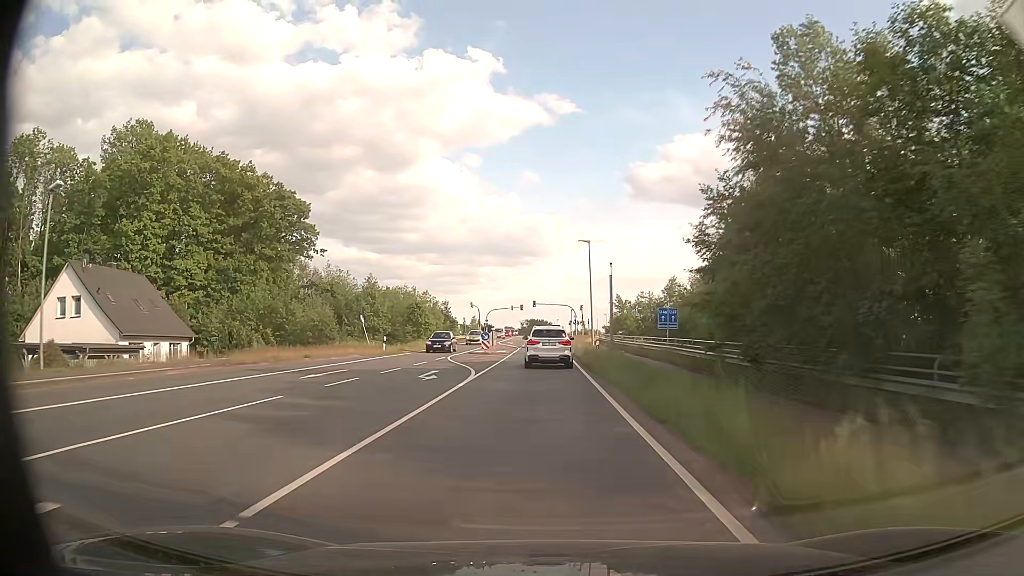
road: secondary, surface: asphalt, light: Day
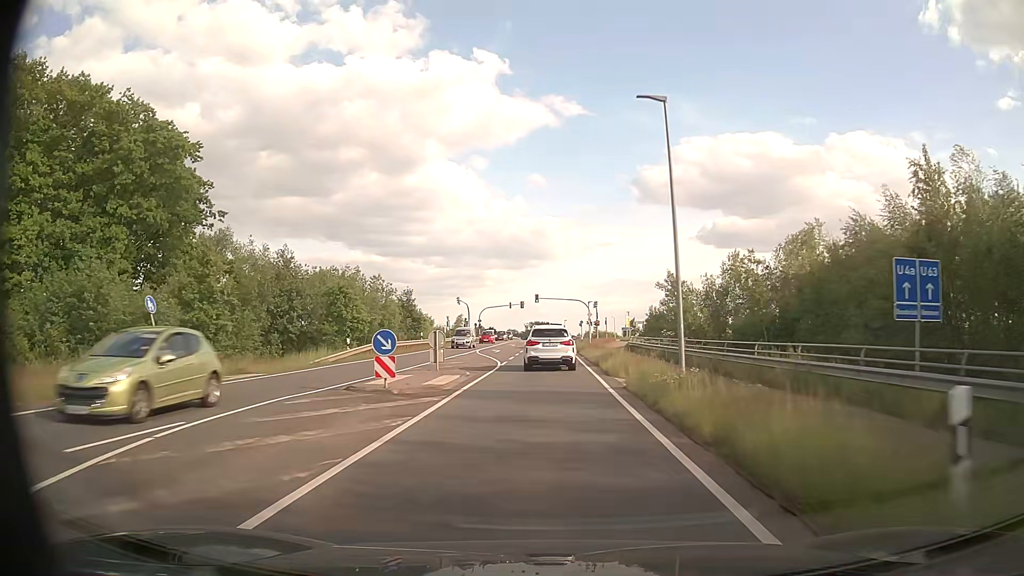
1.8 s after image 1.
(-0.1, +28.7) m; 0°
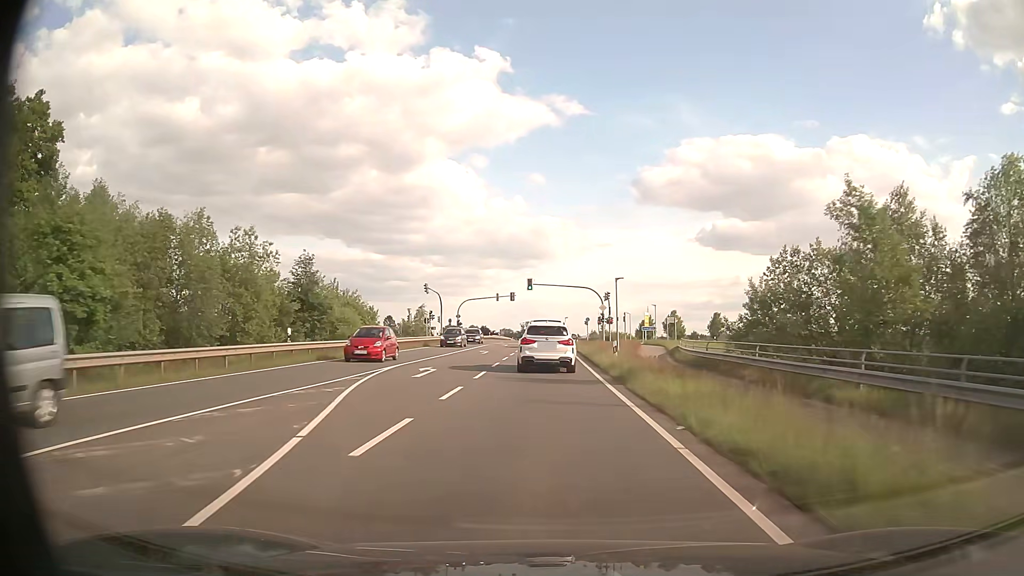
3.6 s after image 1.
(+0.1, +28.1) m; 0°
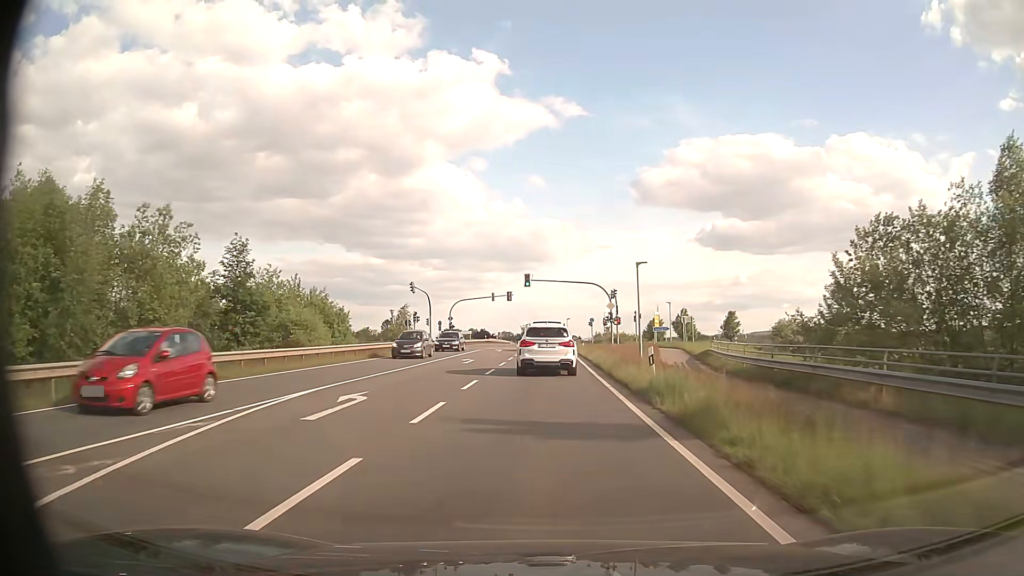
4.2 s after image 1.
(0.0, +8.8) m; 0°
